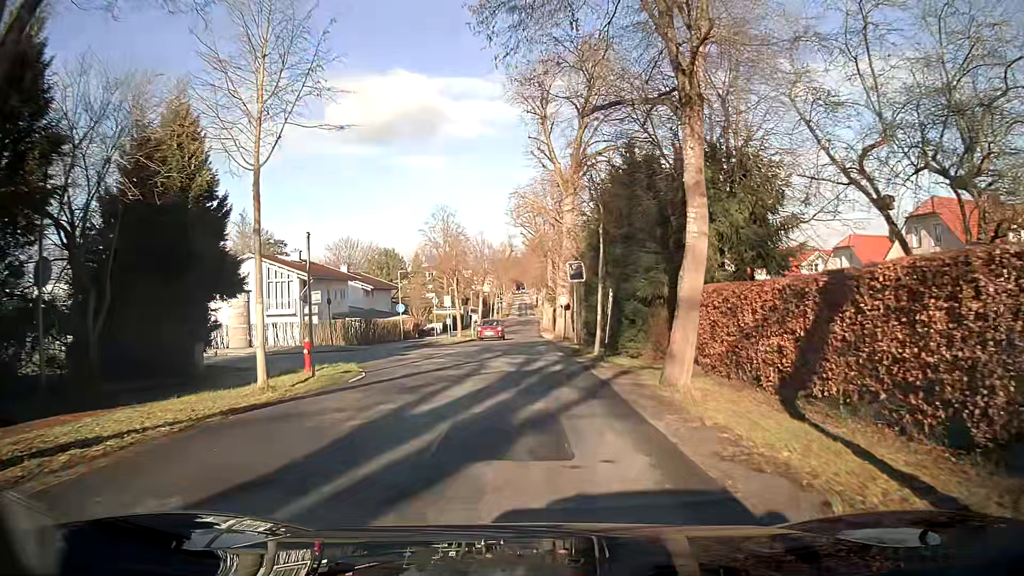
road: secondary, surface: asphalt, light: Day
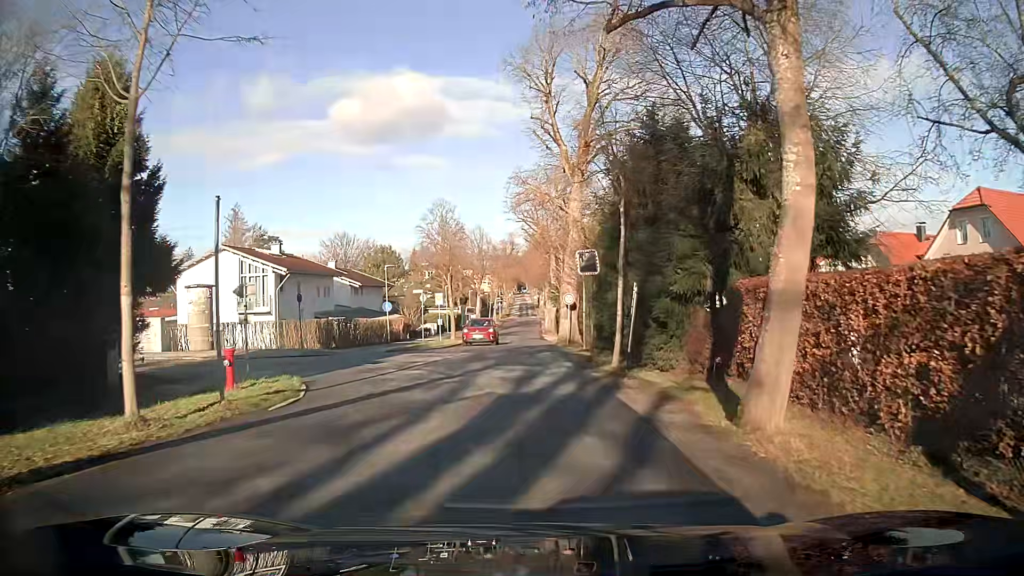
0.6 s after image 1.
(0.0, +4.8) m; 0°
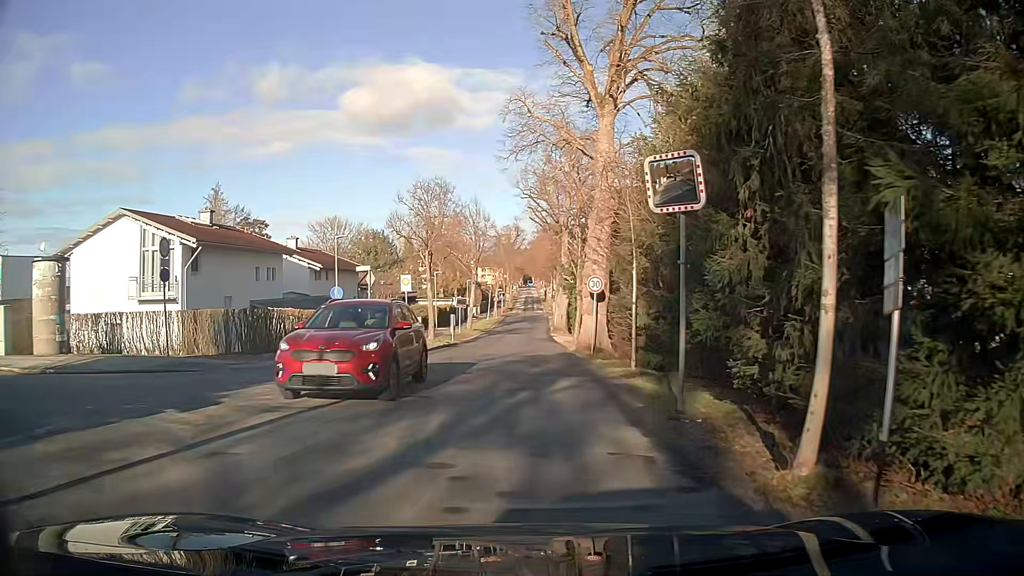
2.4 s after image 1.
(0.0, +12.3) m; -1°
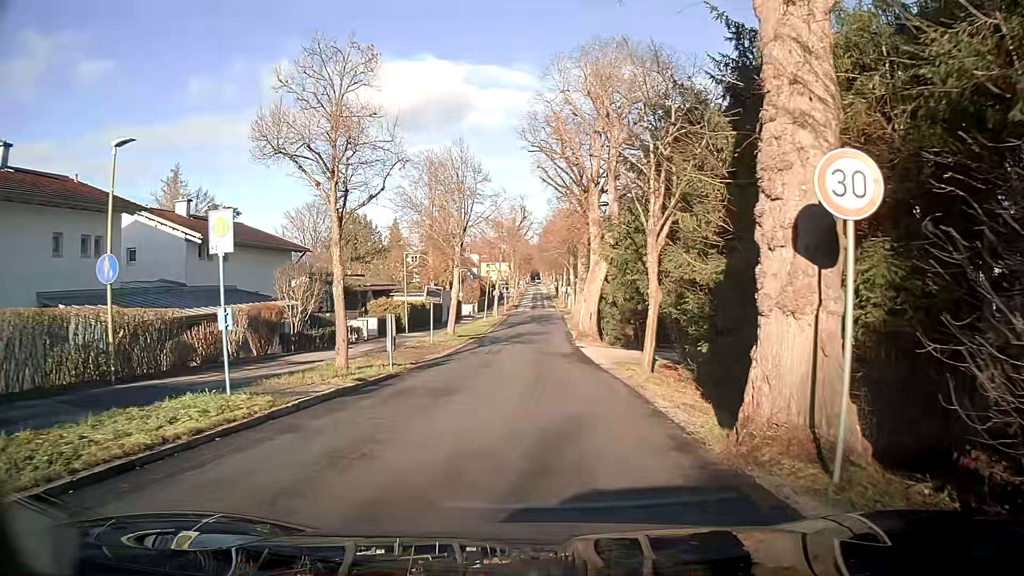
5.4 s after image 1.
(-0.2, +18.9) m; 0°
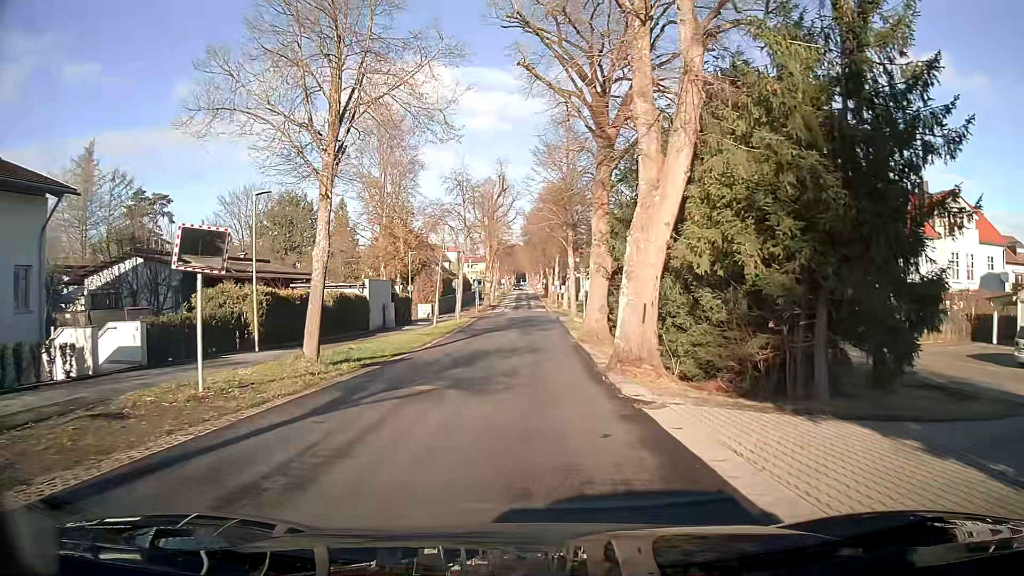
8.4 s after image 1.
(+0.1, +21.9) m; +1°
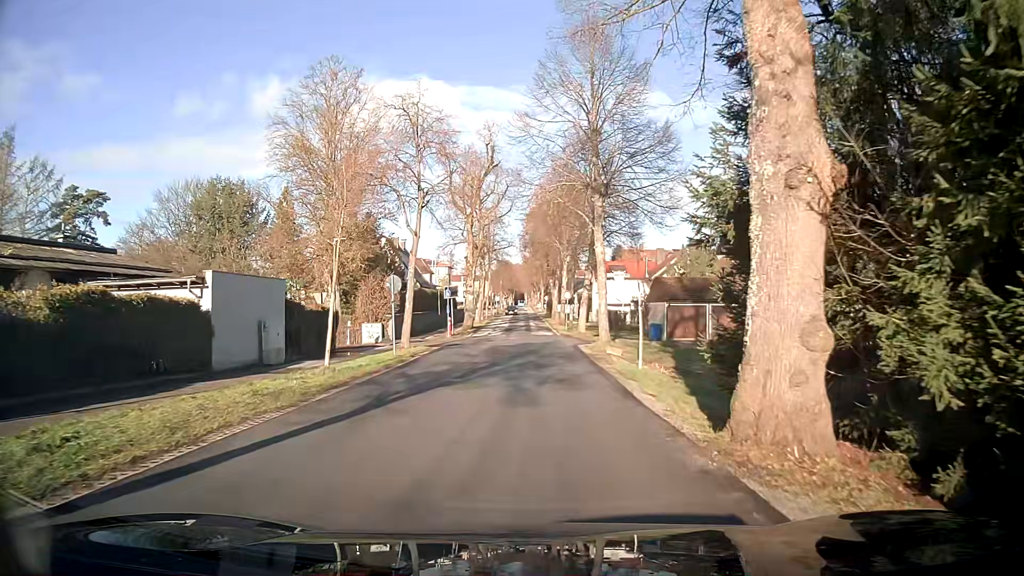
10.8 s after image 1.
(+0.1, +19.2) m; +3°
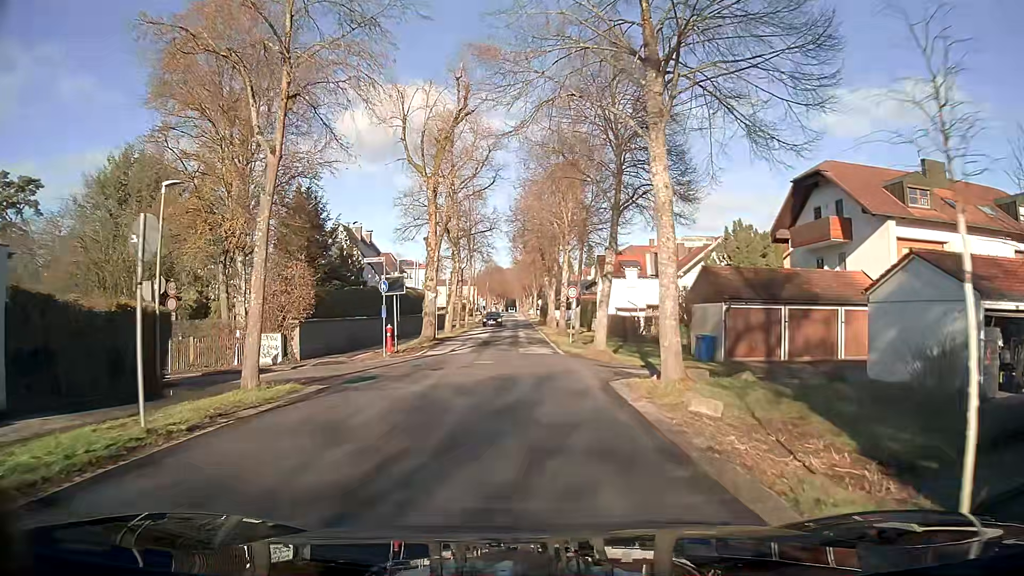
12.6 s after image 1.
(-0.2, +14.5) m; -2°
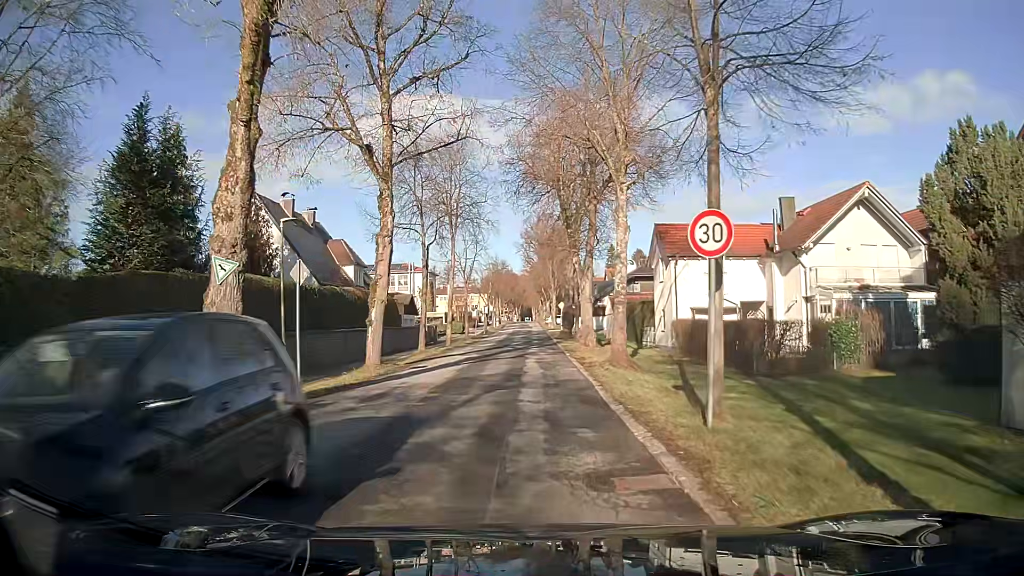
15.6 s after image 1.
(-0.2, +22.9) m; -2°
(0, +10) (0, +20) (0, +30) (0, +40) (0, +50) (0, +60) (0, +70) (0, +80) (0, +90) (0, +100) m
